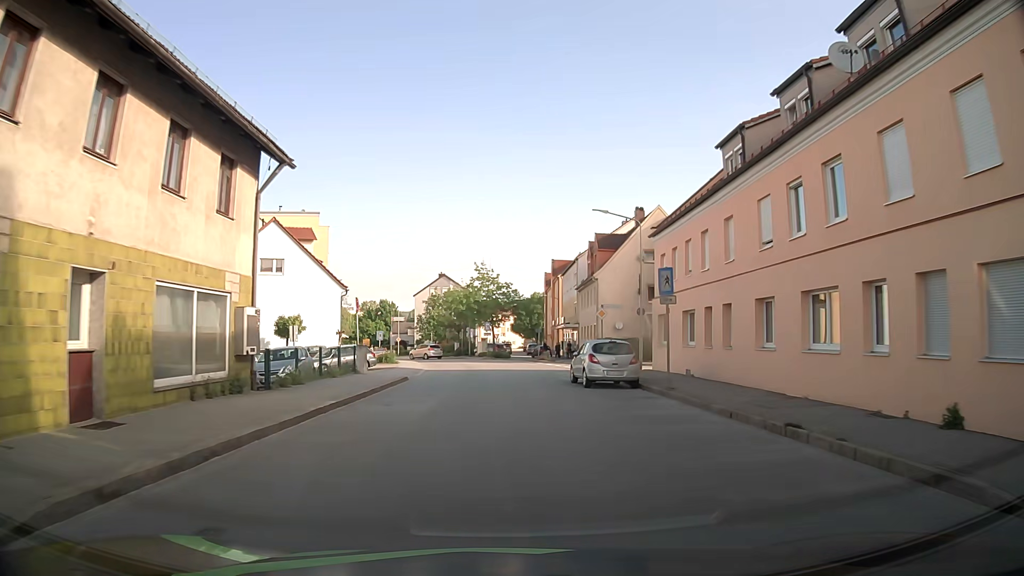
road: tertiary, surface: asphalt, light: Day
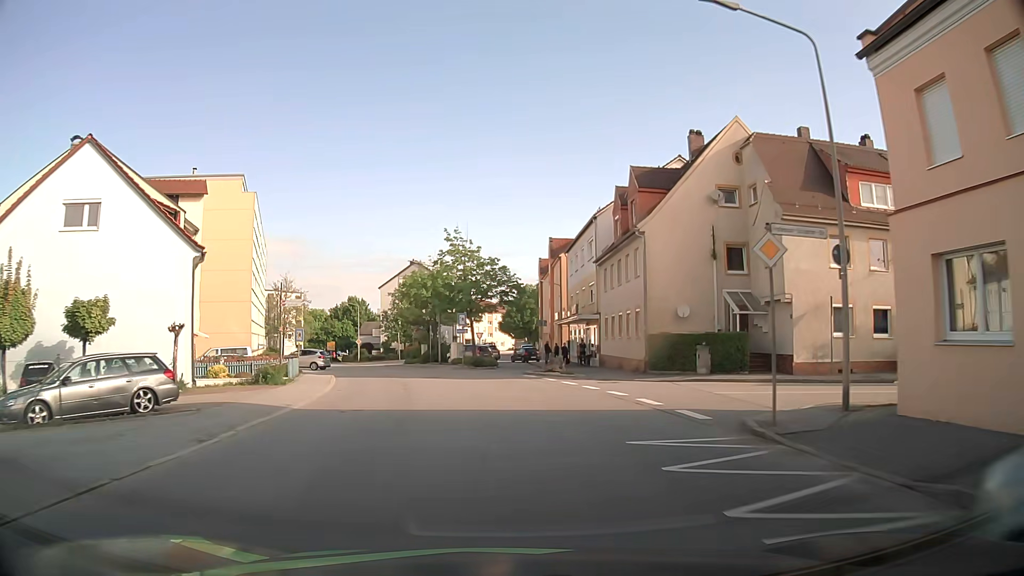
(+0.2, +21.4) m; +1°
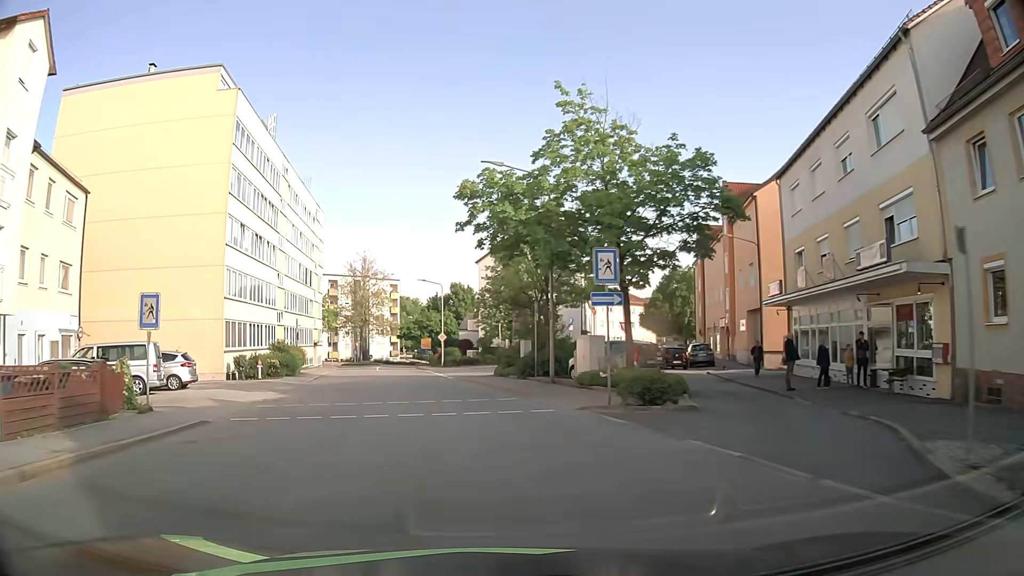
(-1.5, +27.4) m; -10°
(-1, +10) (-2, +20) (-3, +30) (-5, +40) (-7, +49) (-9, +59) (-10, +69) (-11, +79) (-13, +89) (-14, +99) m
